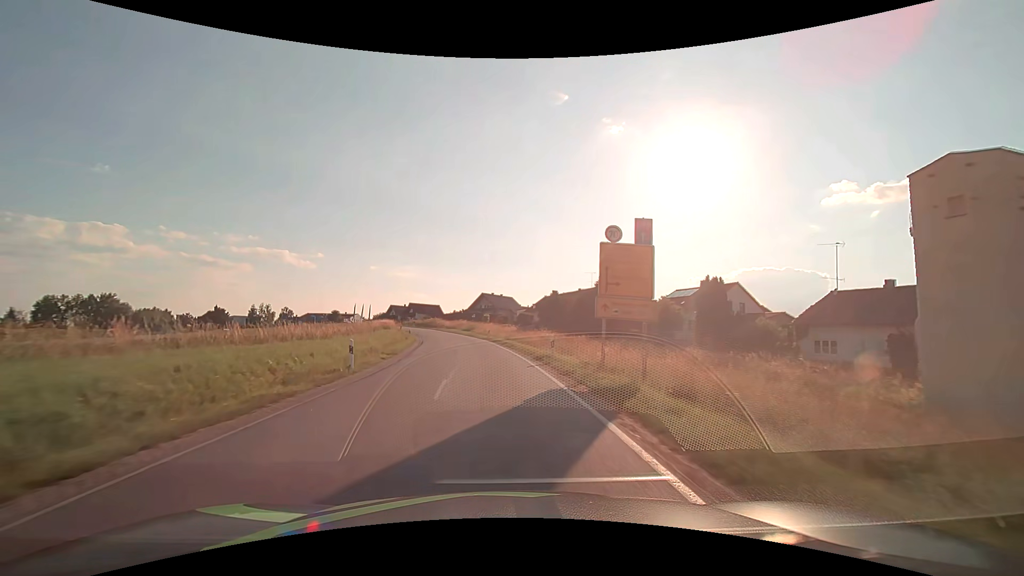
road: secondary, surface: asphalt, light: Day
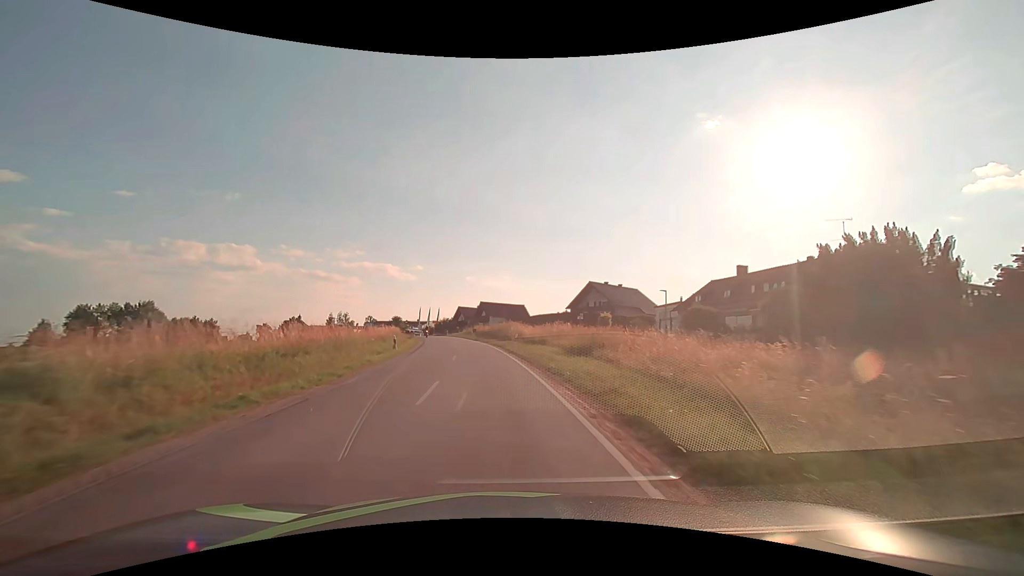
(-4.7, +52.4) m; -11°
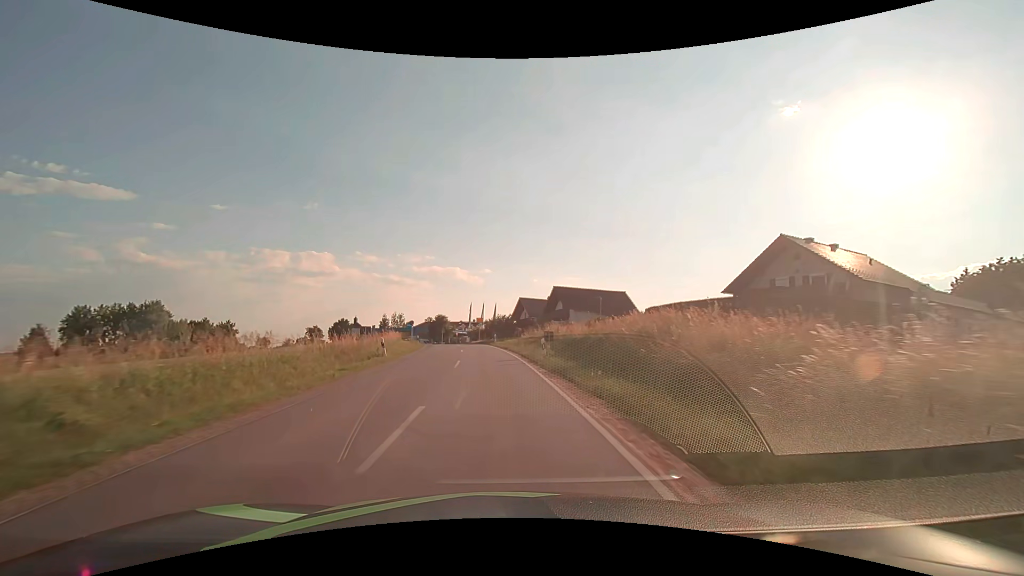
(-2.9, +41.3) m; -8°
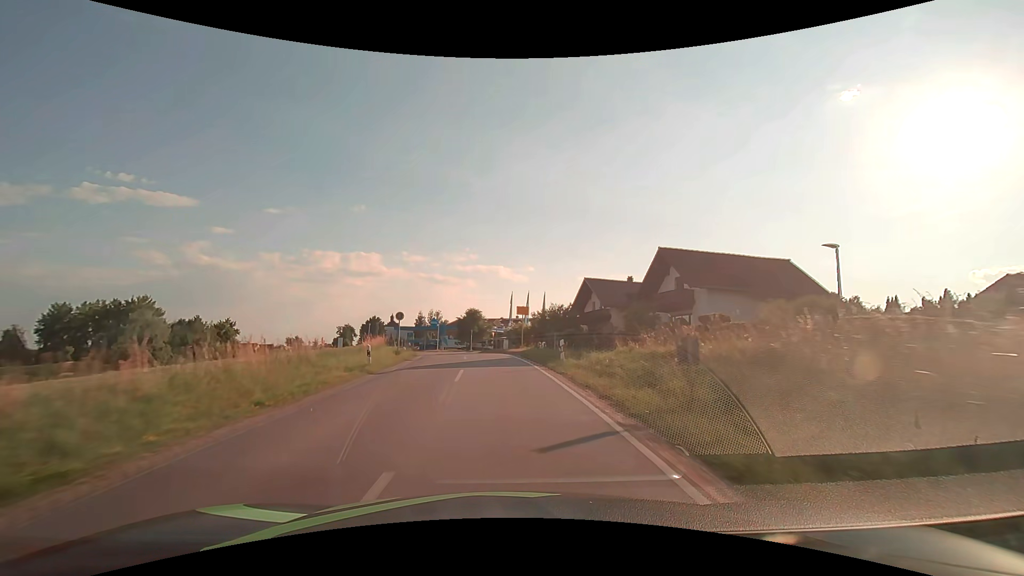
(-1.4, +28.9) m; -5°
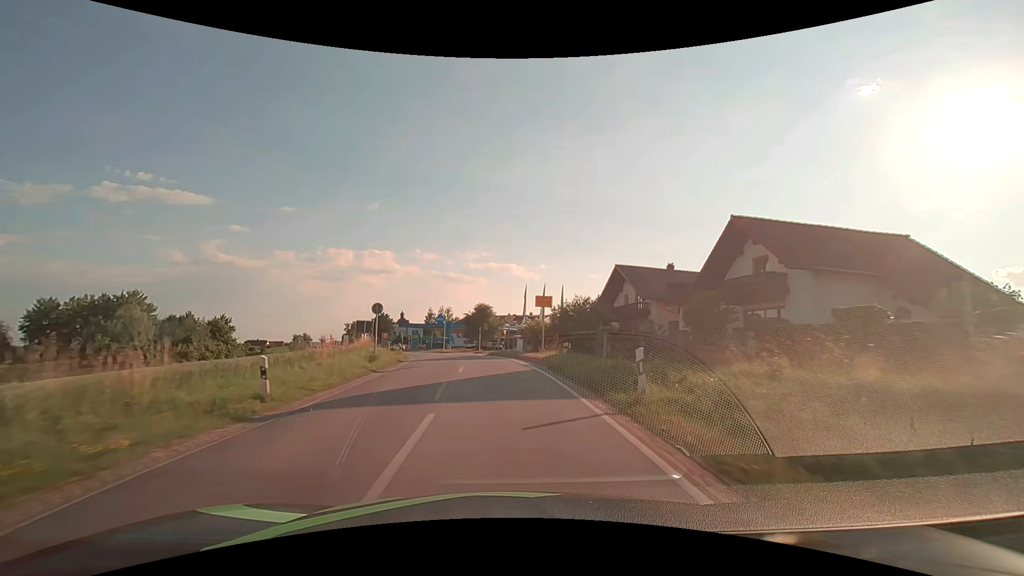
(-0.1, +9.2) m; -1°
(0, +10) (-1, +20) (-2, +30) (-3, +40) (-5, +50) (-8, +59) (-11, +69) (-14, +78) (-18, +87) (-22, +97) m
